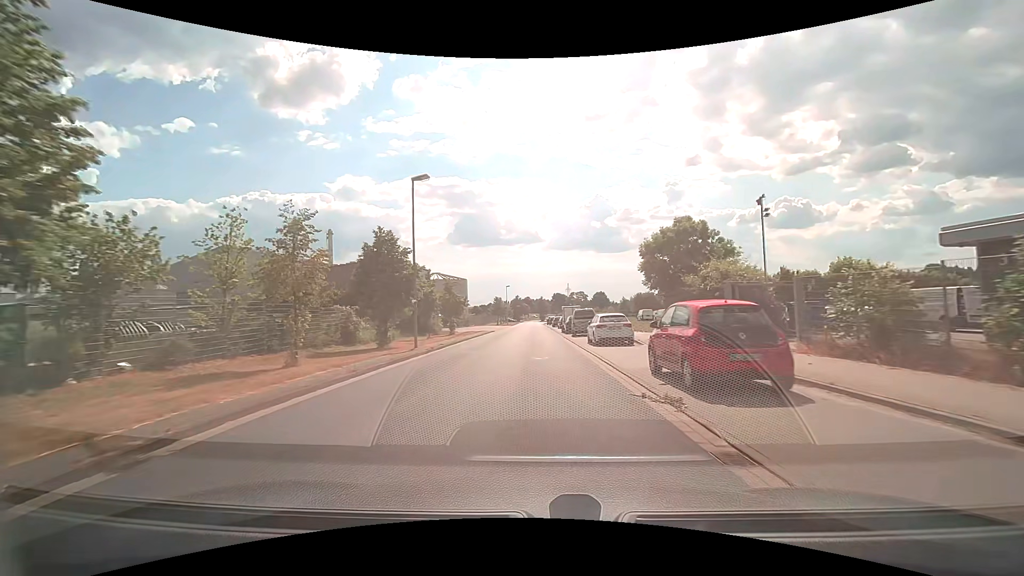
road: residential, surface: asphalt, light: Day
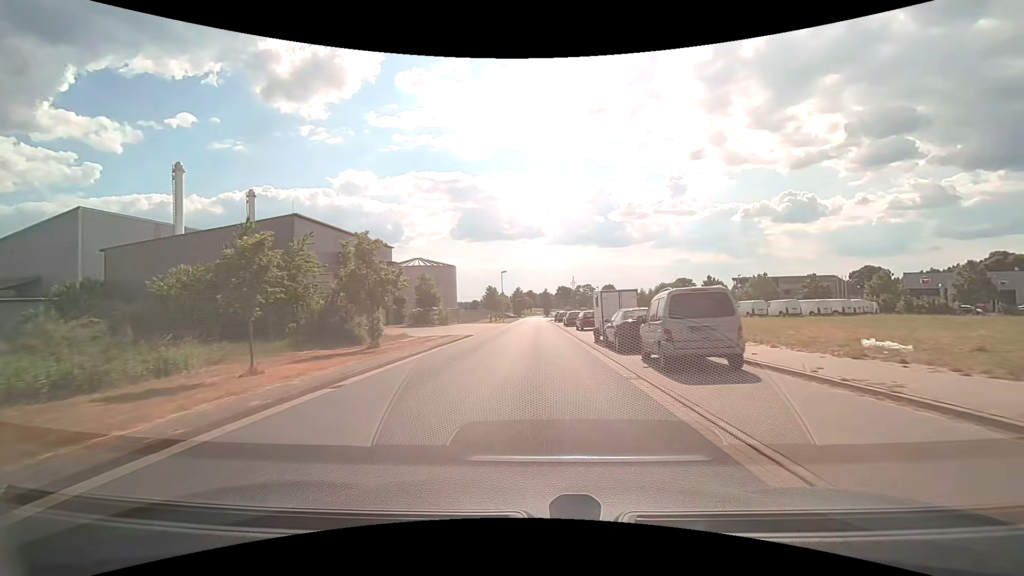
(-0.2, +23.1) m; -1°
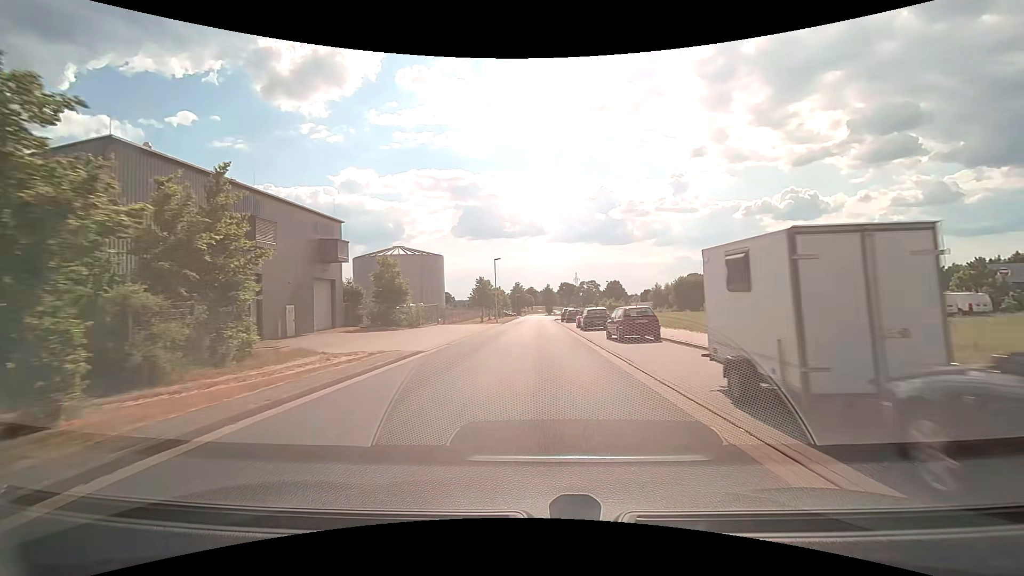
(0.0, +15.6) m; 0°
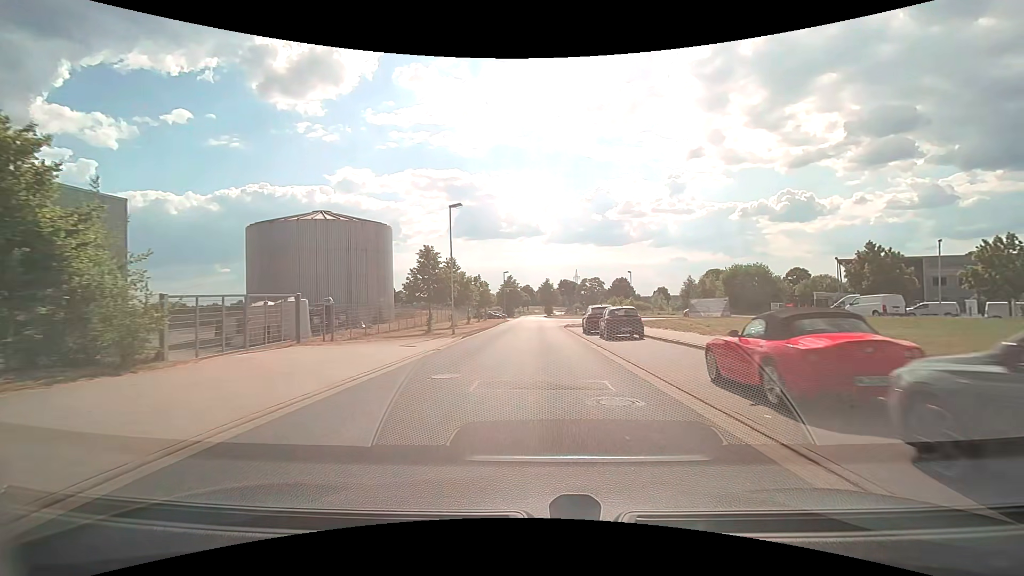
(+0.1, +31.0) m; 0°
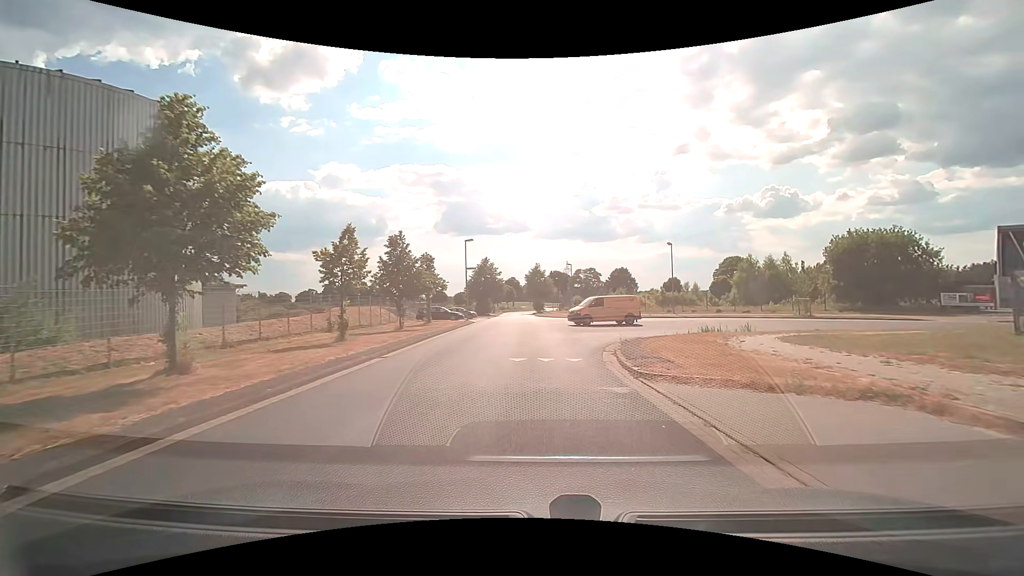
(+0.4, +32.3) m; +2°
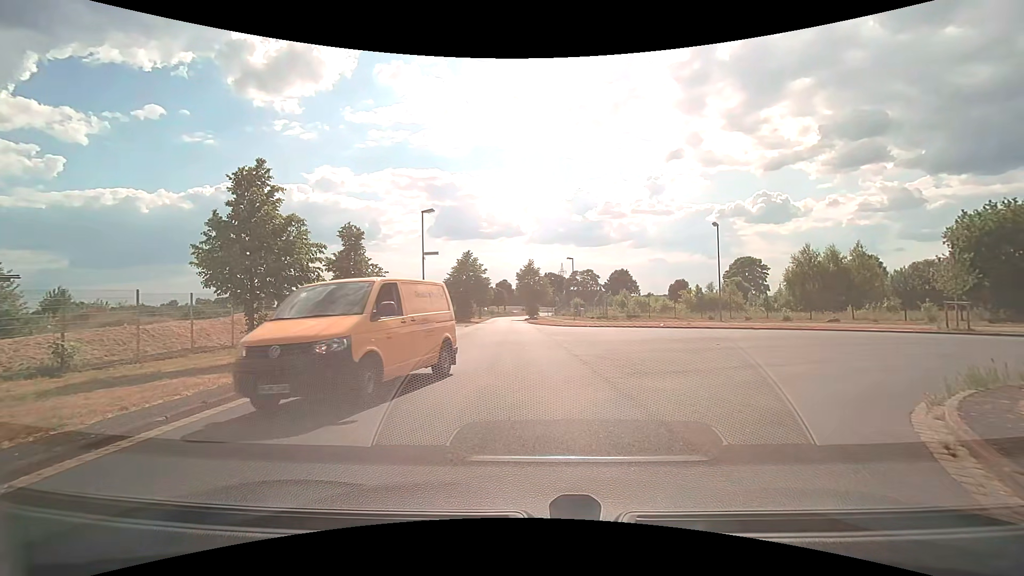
(+0.1, +15.1) m; 0°
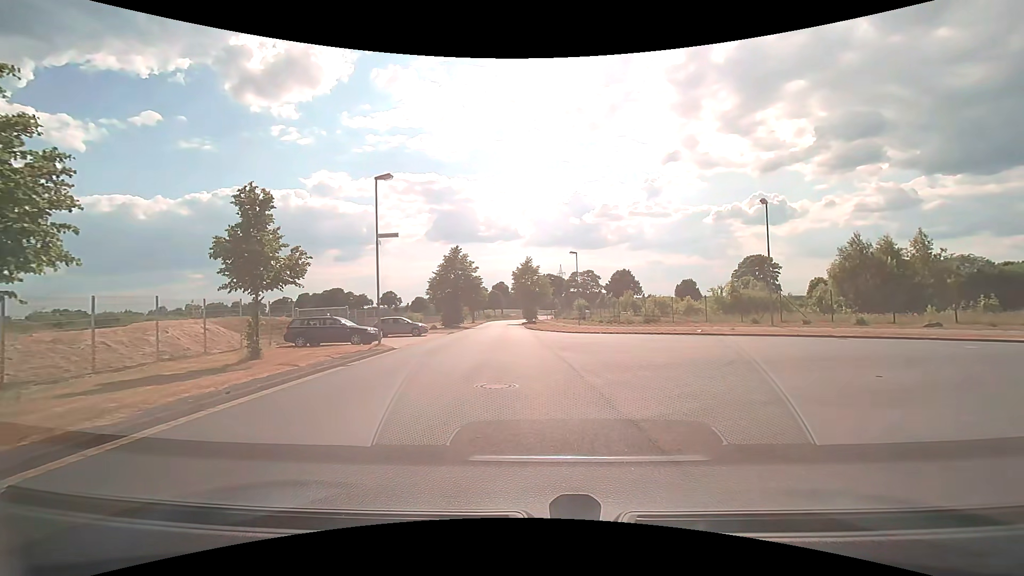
(+0.1, +8.9) m; +1°
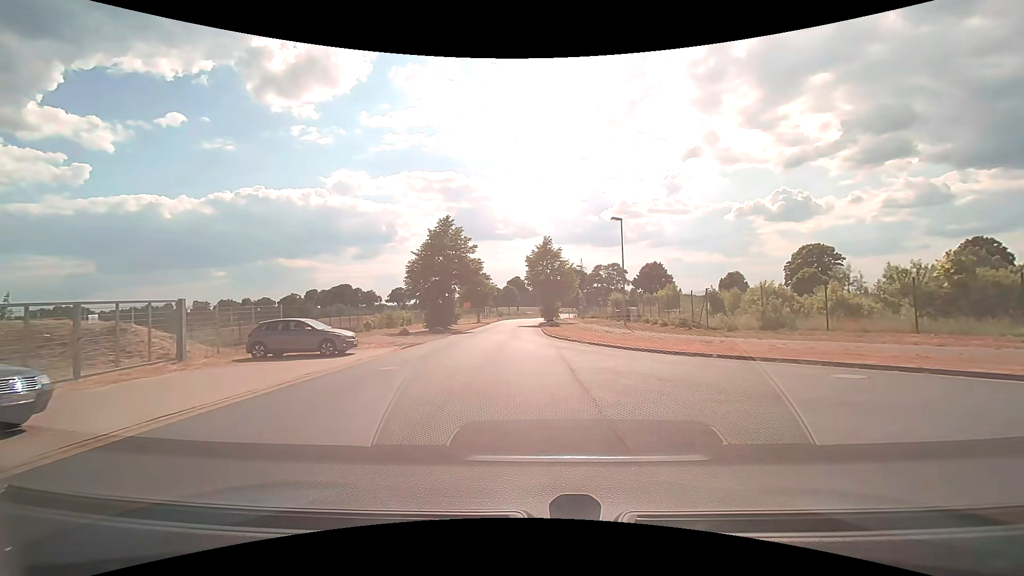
(-0.3, +18.6) m; -2°
(0, +10) (-1, +20) (-1, +30) (-1, +40) (-2, +50) (-2, +60) (-1, +70) (0, +80) (+1, +90) (+2, +100) m
